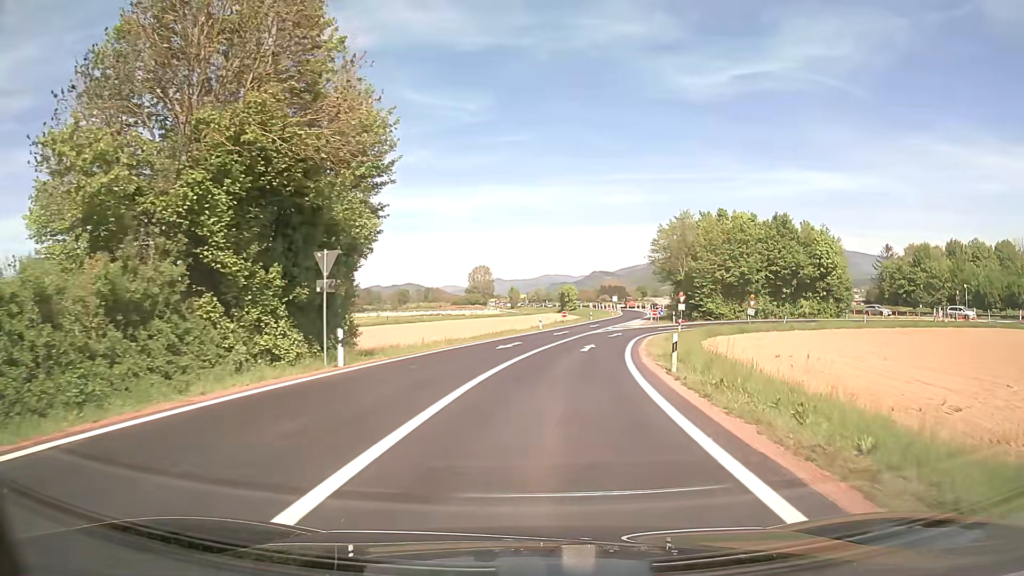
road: trunk_link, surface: asphalt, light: Day
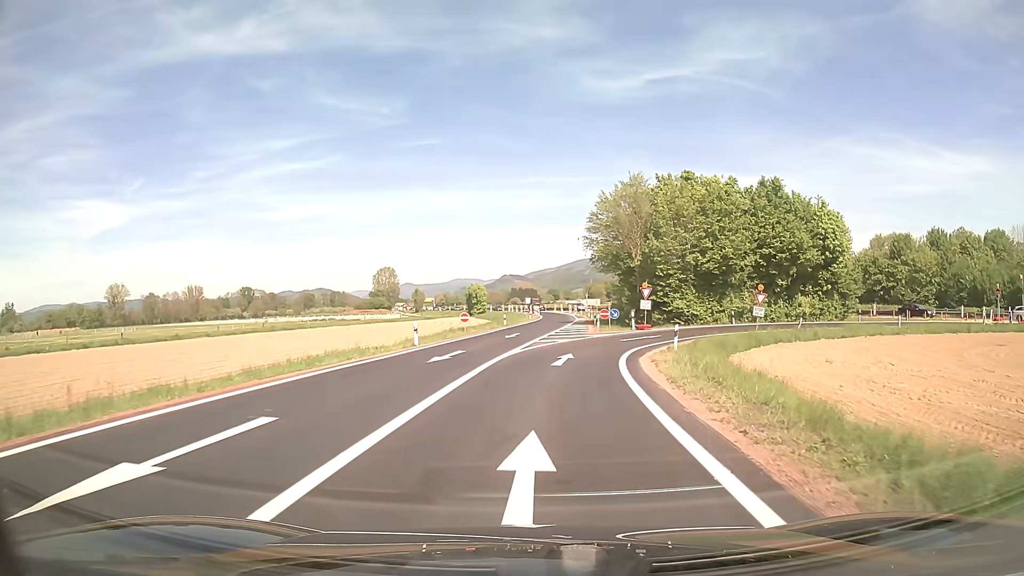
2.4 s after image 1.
(+1.6, +22.6) m; +8°
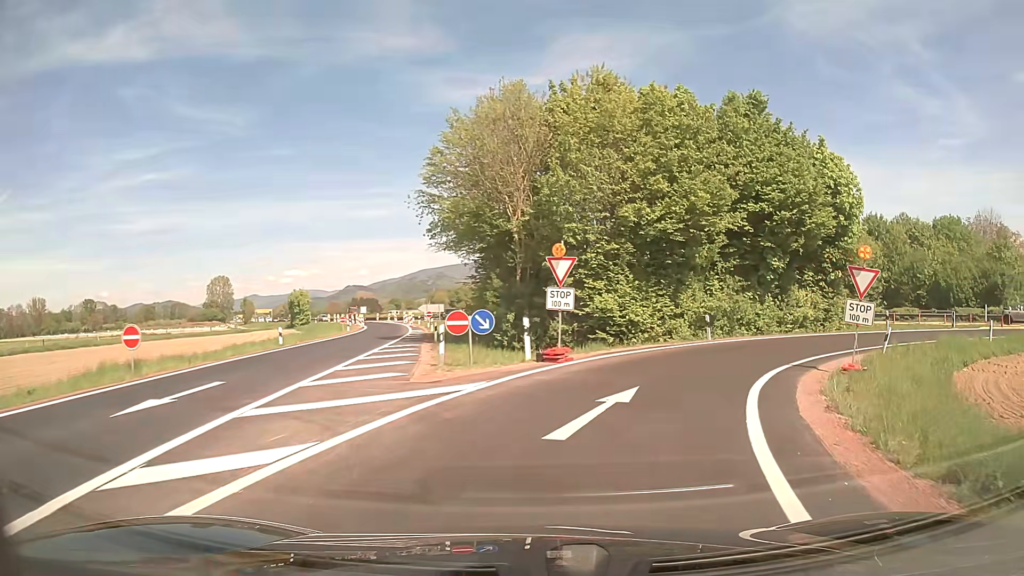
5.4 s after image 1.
(+2.1, +25.1) m; +13°
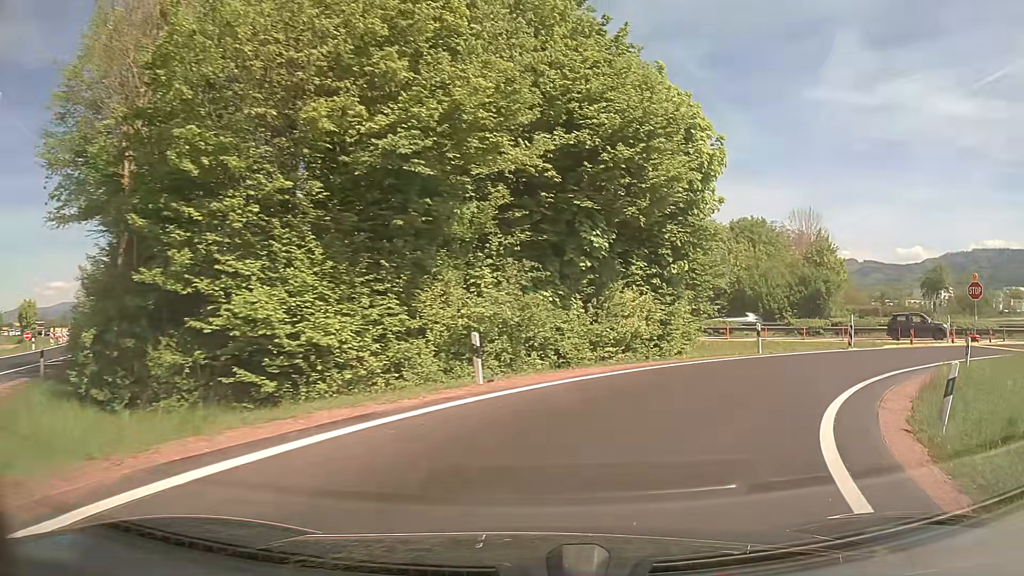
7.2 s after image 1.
(+2.5, +13.5) m; +22°
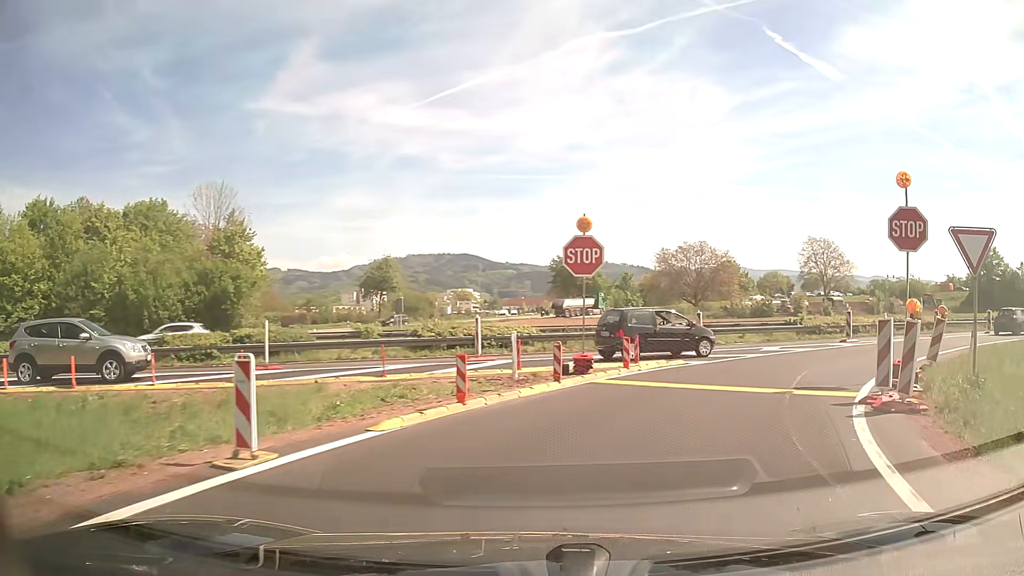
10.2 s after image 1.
(+8.1, +18.2) m; +49°
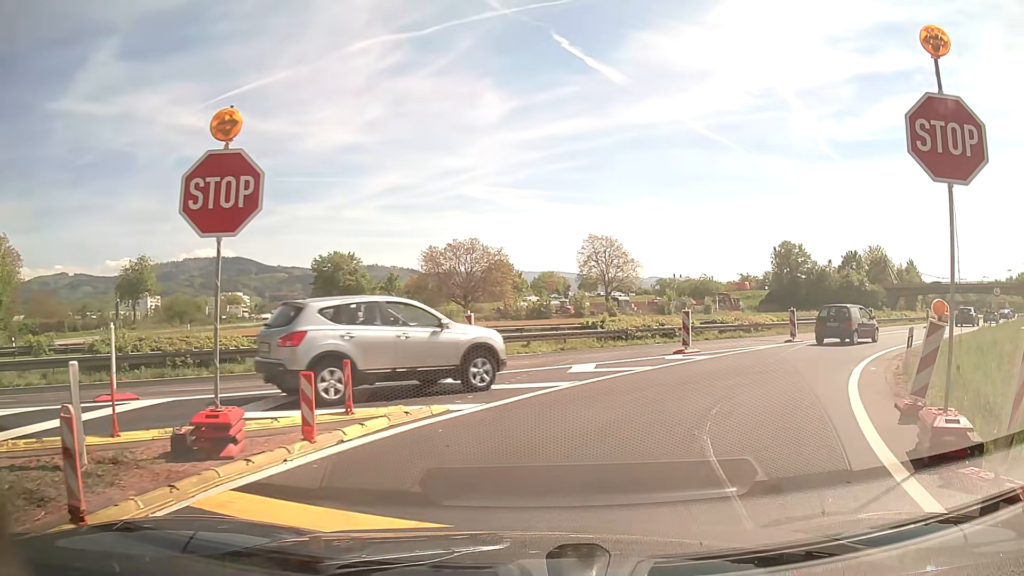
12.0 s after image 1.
(+1.3, +7.6) m; +20°
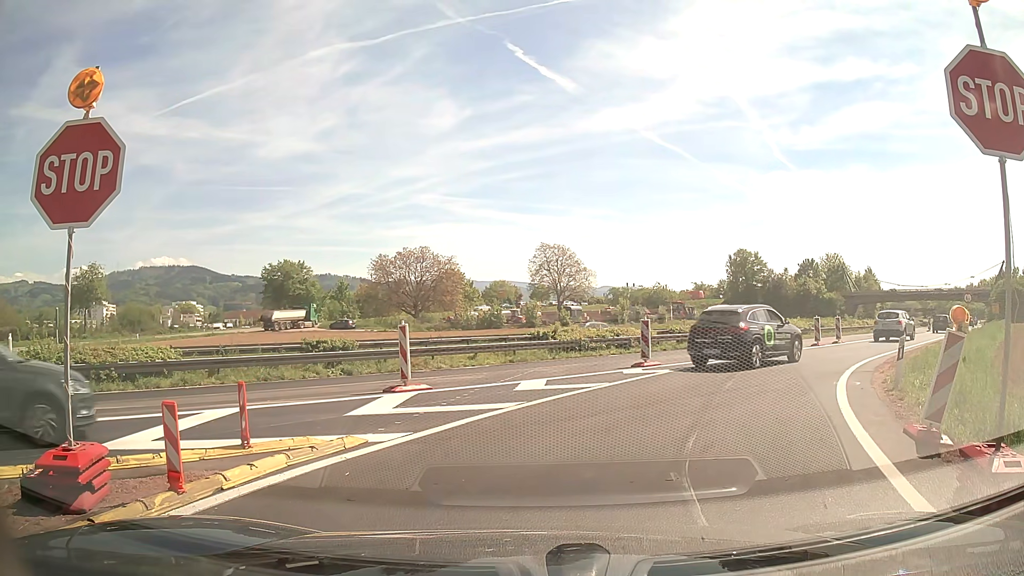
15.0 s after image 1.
(+0.1, +1.5) m; +3°
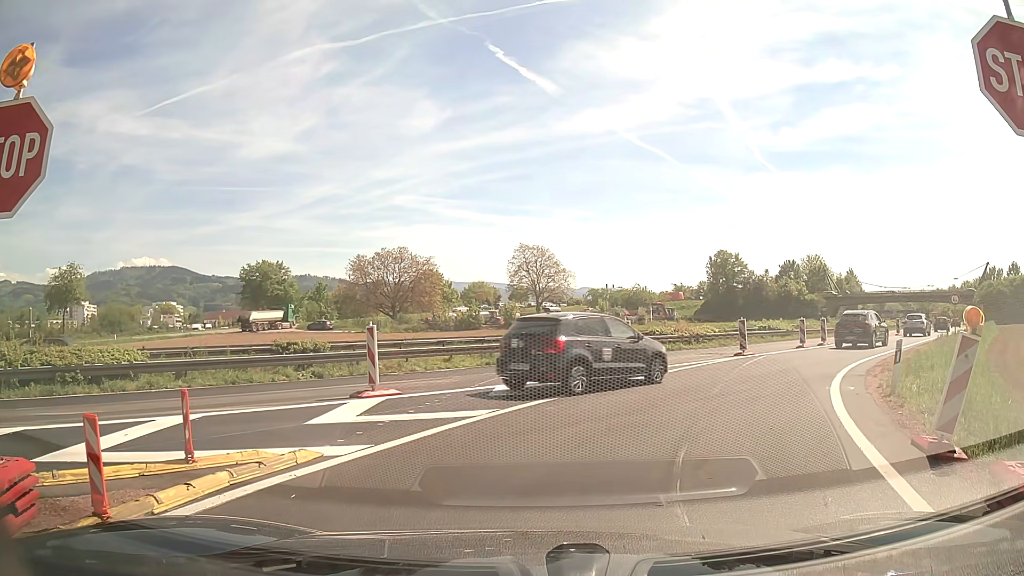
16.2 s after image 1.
(0.0, +0.8) m; 0°
(+2, +10) (+7, +18) (+14, +26) (+20, +33) (+27, +41) (+34, +48) (+41, +55) (+48, +63) (+54, +70) (+61, +78) m
